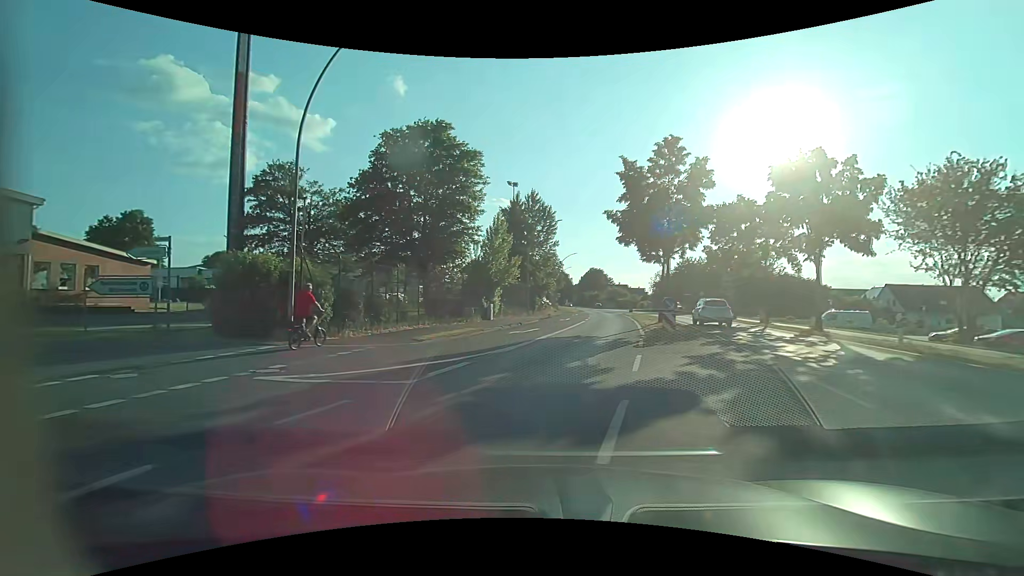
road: primary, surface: asphalt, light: Day
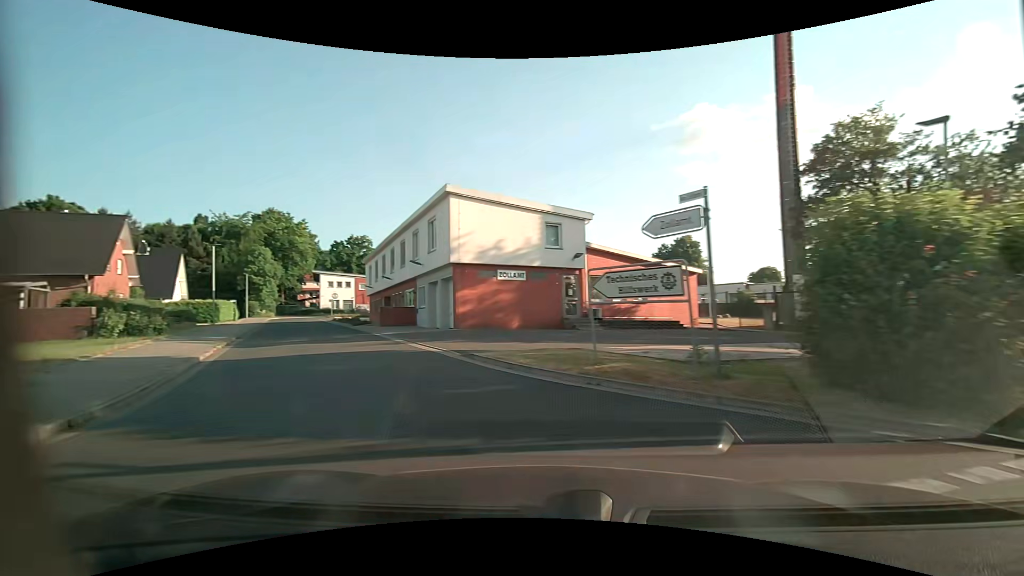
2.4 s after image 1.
(-4.7, +9.1) m; -56°
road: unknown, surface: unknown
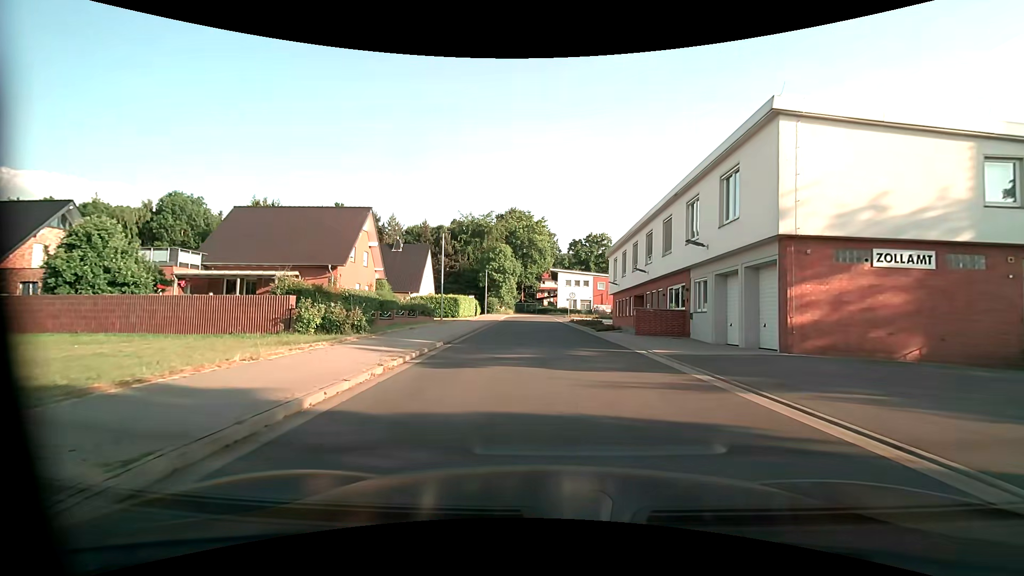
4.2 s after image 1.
(-3.3, +9.4) m; -26°
